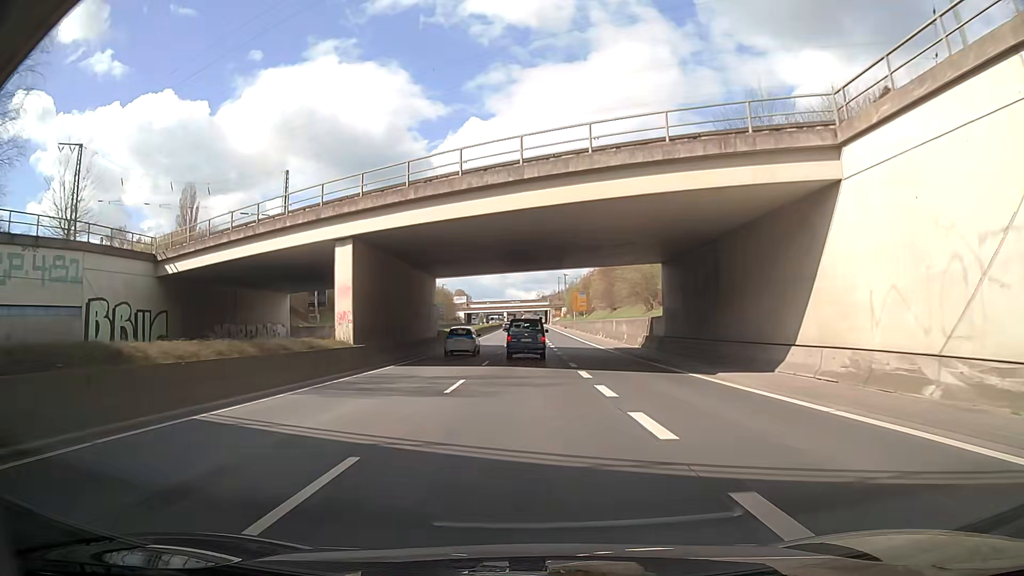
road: trunk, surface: asphalt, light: Day
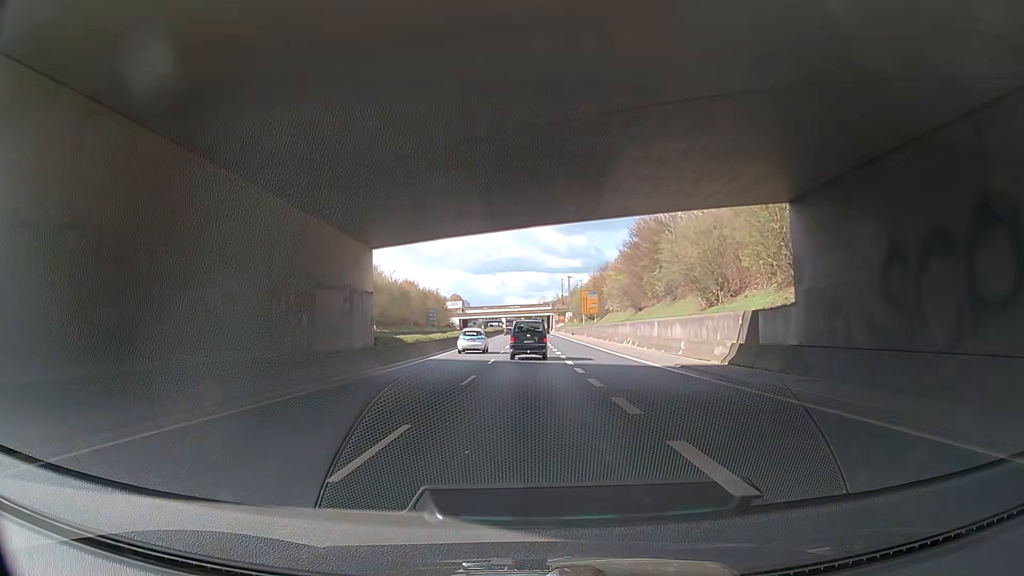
(+0.1, +21.4) m; +1°
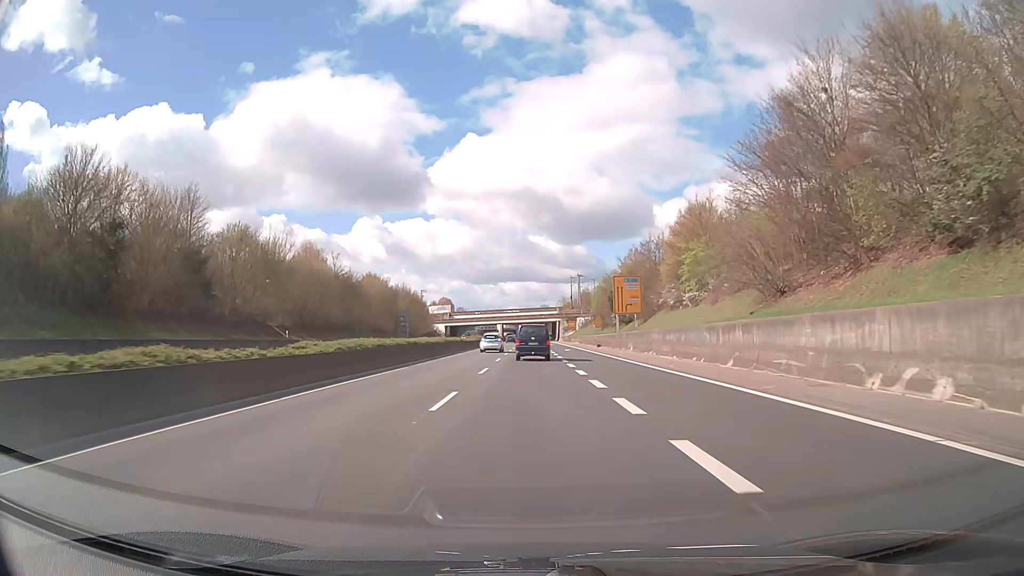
(-0.2, +42.5) m; -1°
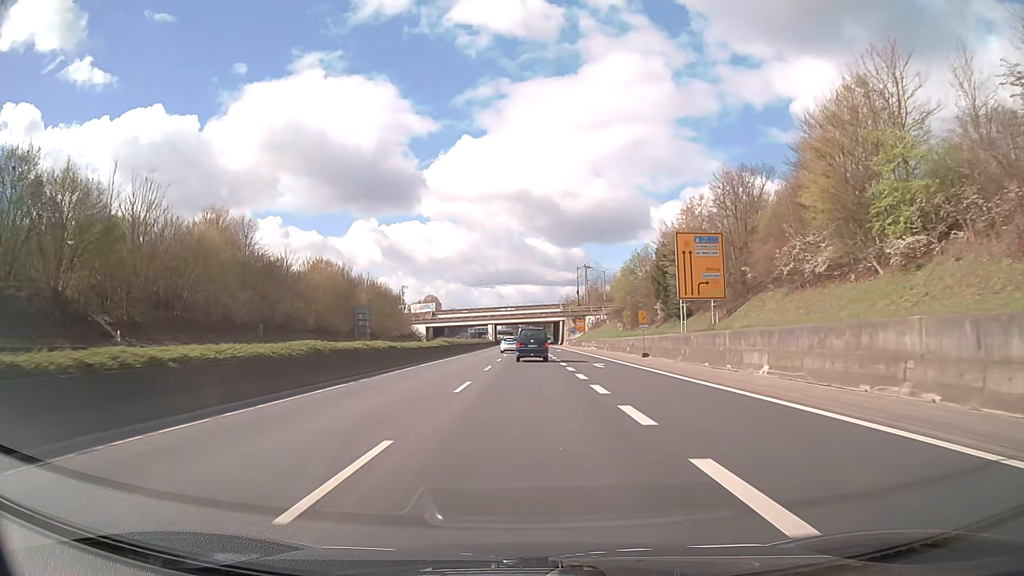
(+0.1, +31.8) m; 0°
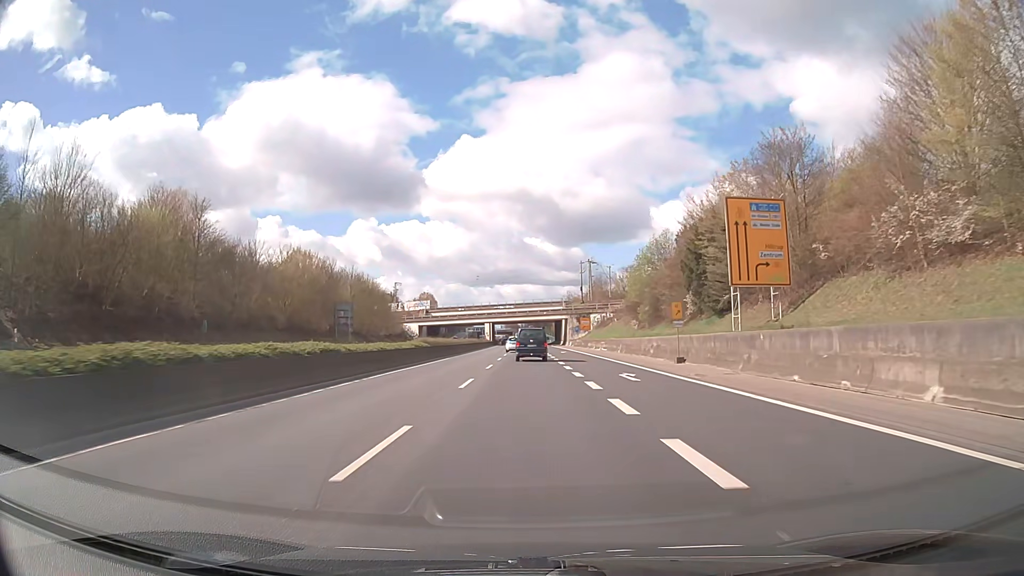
(0.0, +10.6) m; 0°
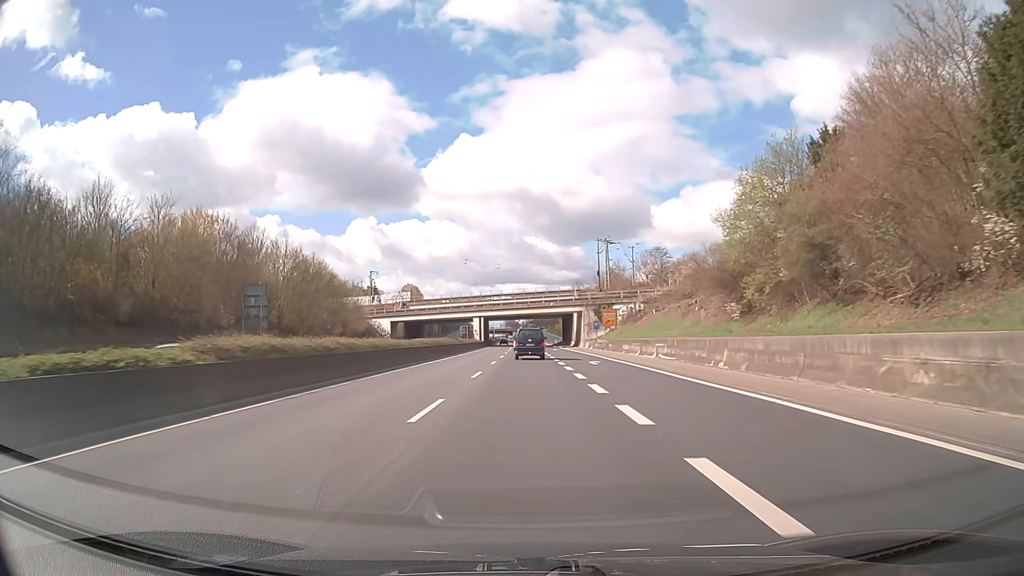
(0.0, +32.0) m; 0°
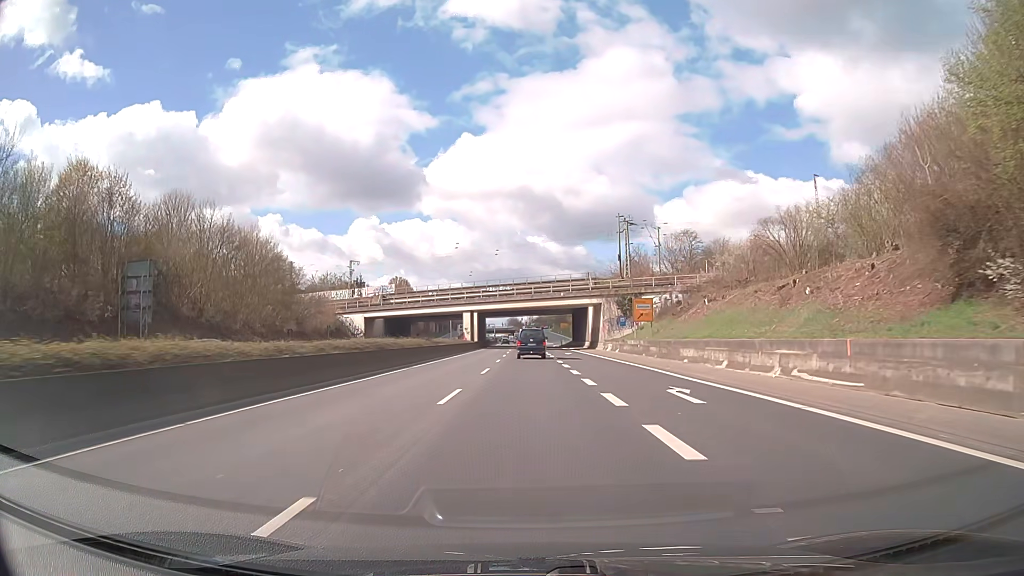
(-0.2, +21.4) m; -1°
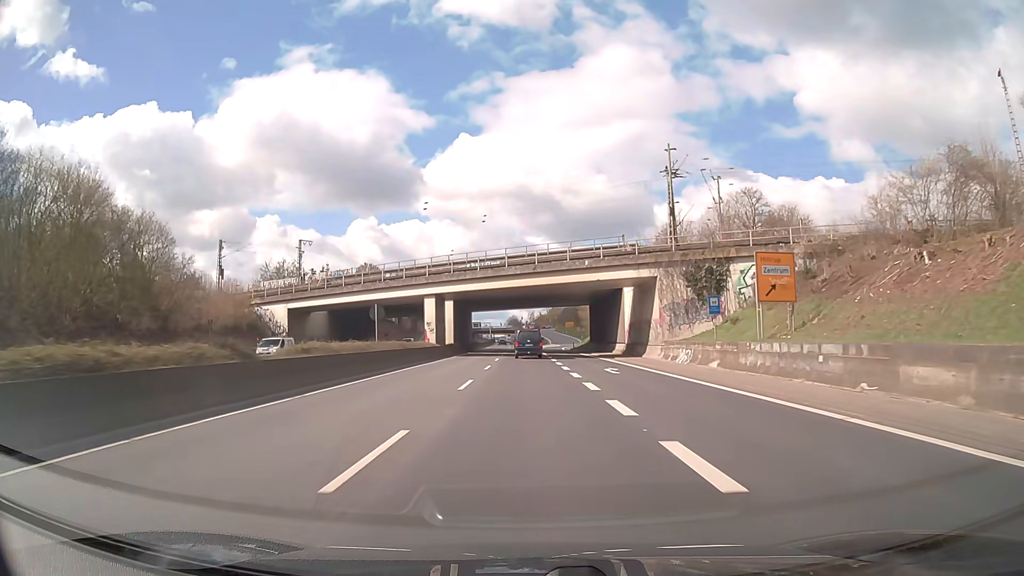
(-0.1, +32.2) m; 0°
(0, +10) (0, +20) (0, +30) (0, +40) (0, +50) (0, +60) (-1, +70) (-1, +80) (-1, +90) (-1, +100) m
